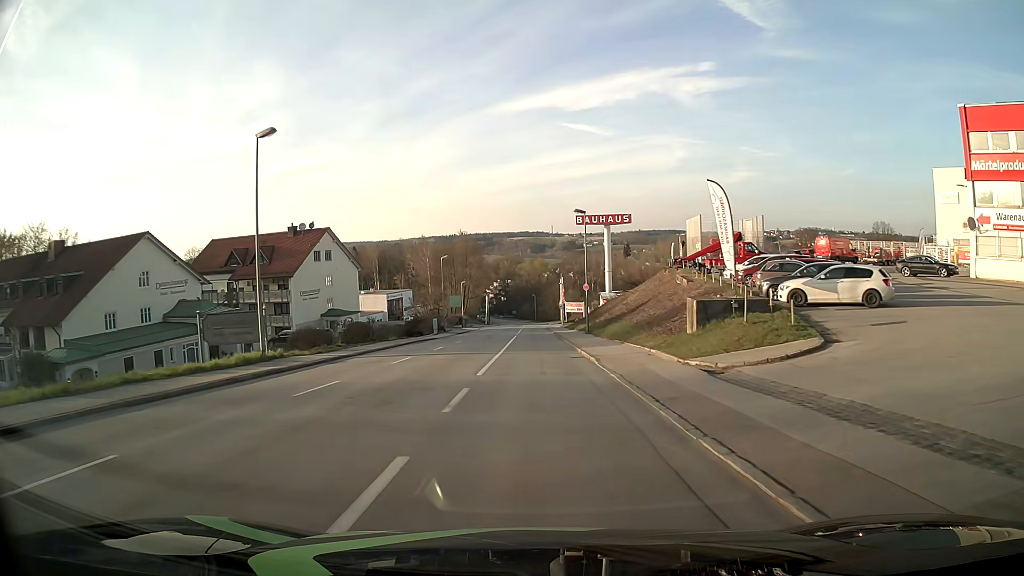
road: tertiary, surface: asphalt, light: Day
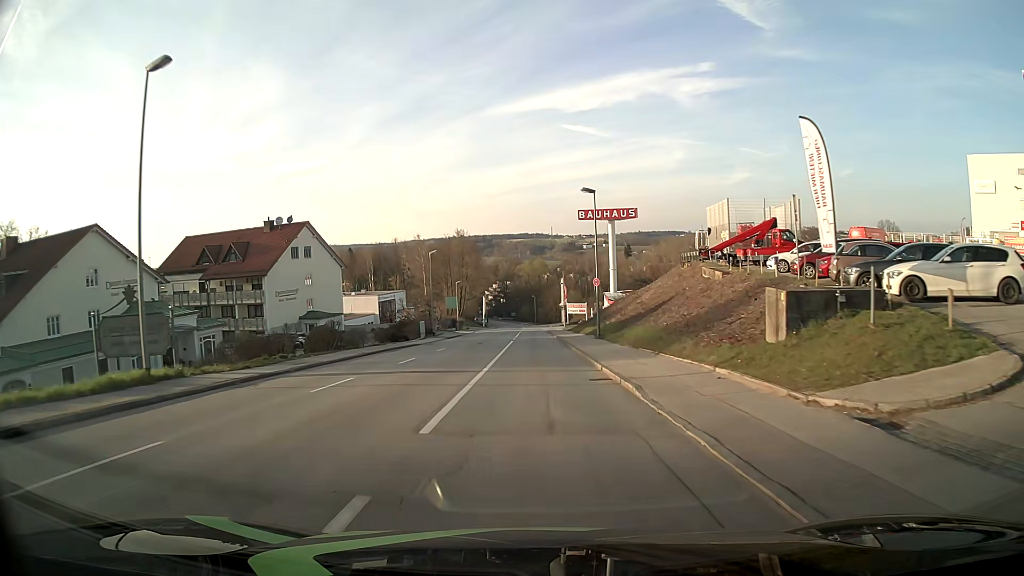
(0.0, +7.8) m; 0°
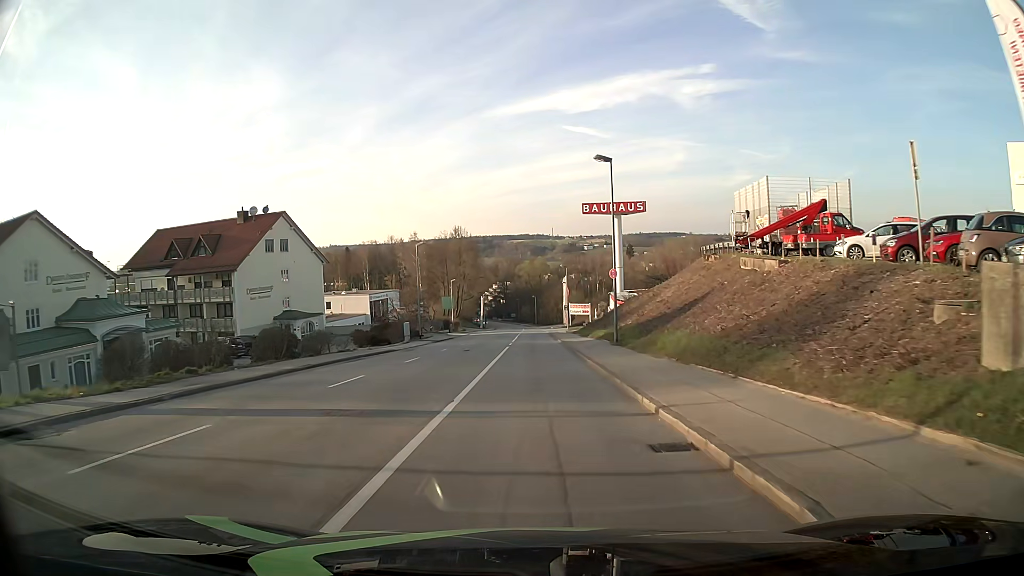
(0.0, +7.7) m; 0°
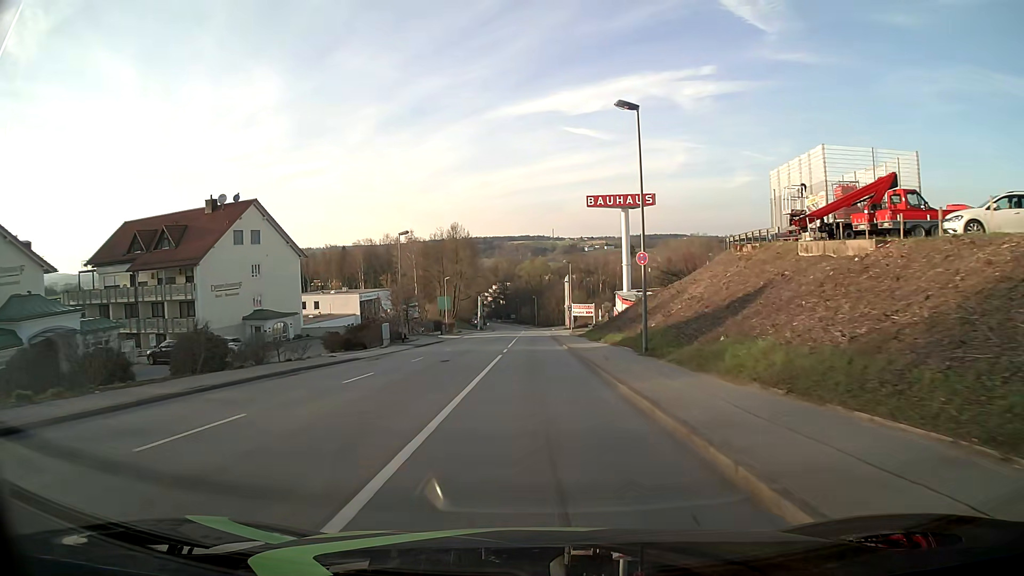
(0.0, +7.7) m; 0°
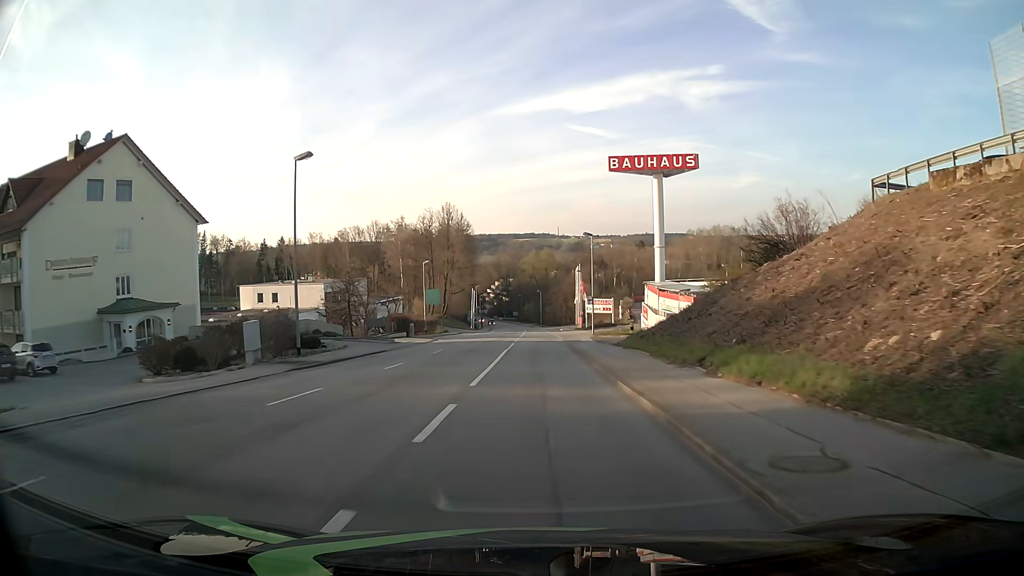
(0.0, +23.0) m; 0°
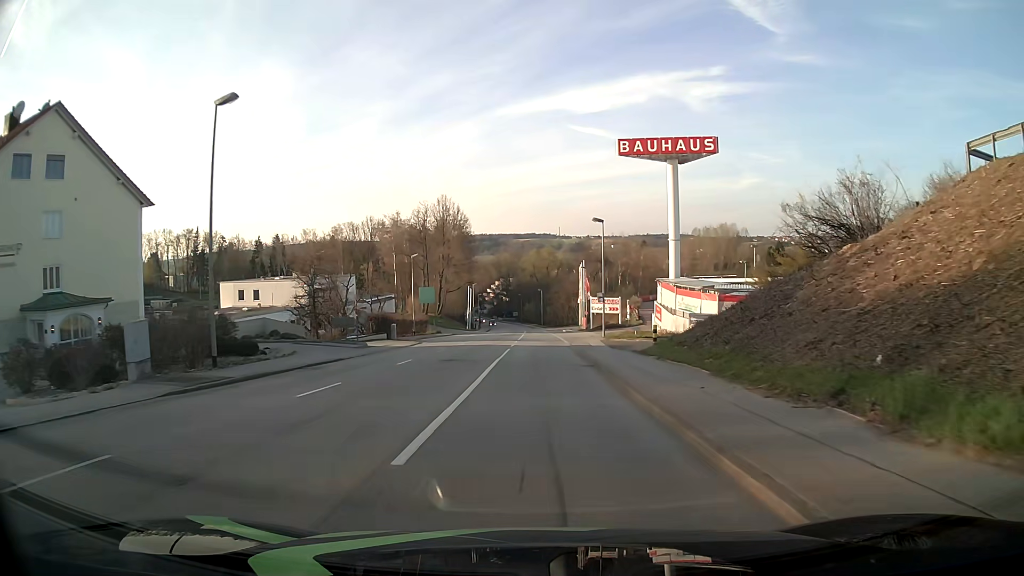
(0.0, +7.6) m; 0°
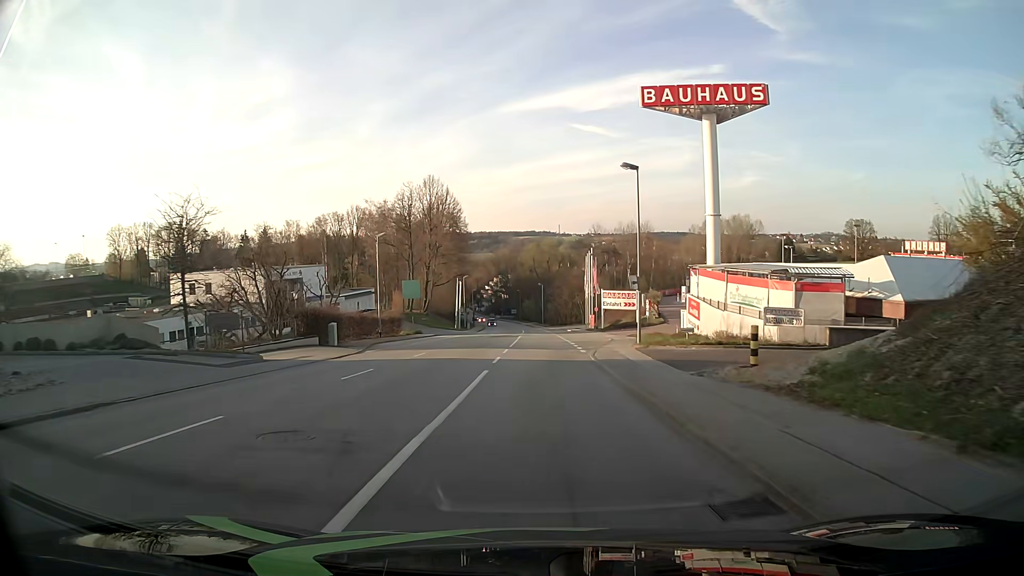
(0.0, +15.3) m; 0°
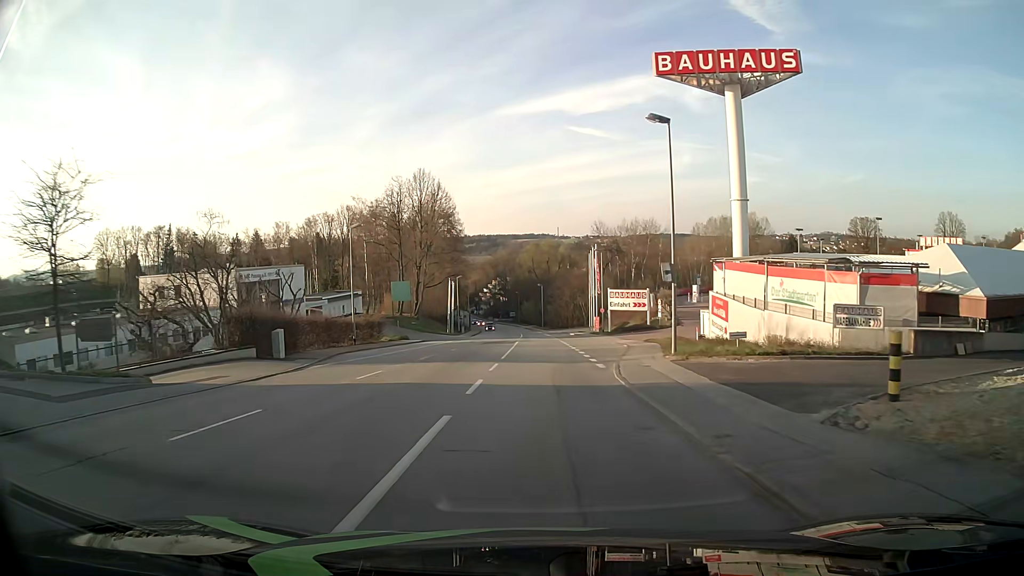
(0.0, +7.6) m; 0°
(0, +10) (0, +20) (0, +30) (0, +40) (0, +50) (0, +60) (0, +70) (-1, +80) (-1, +90) (-1, +100) m
